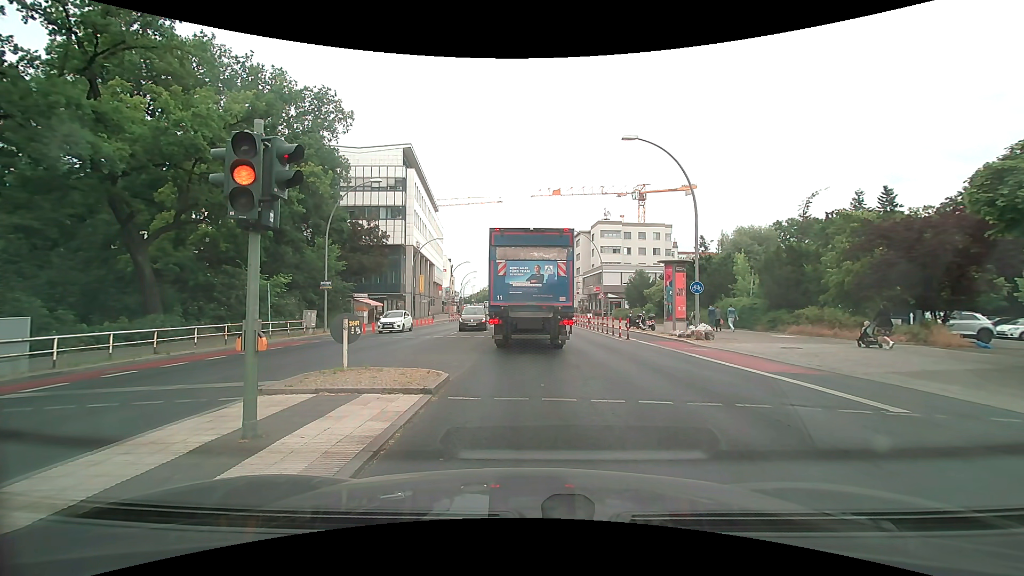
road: primary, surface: asphalt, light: Day
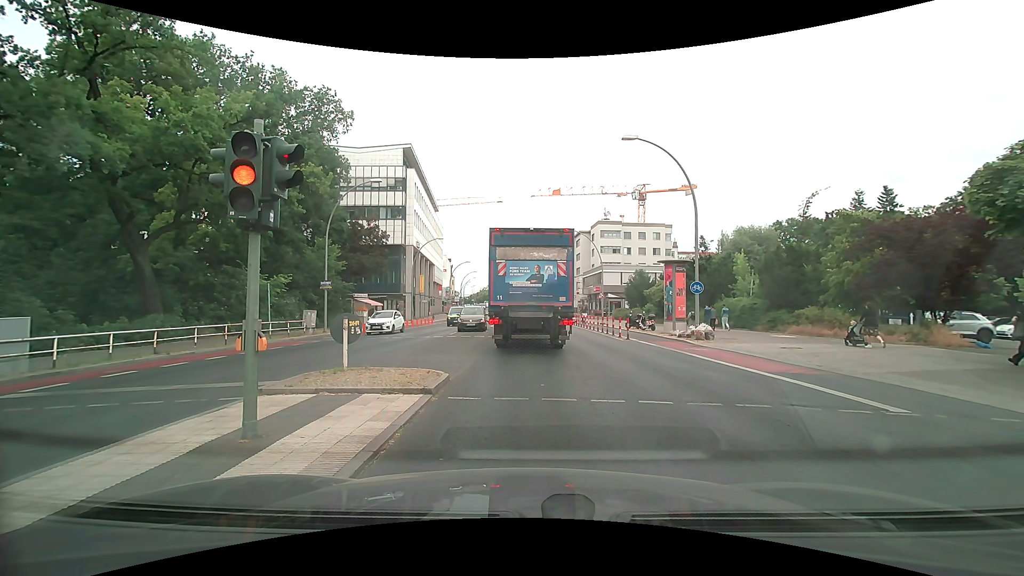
(0.0, 0.0) m; 0°
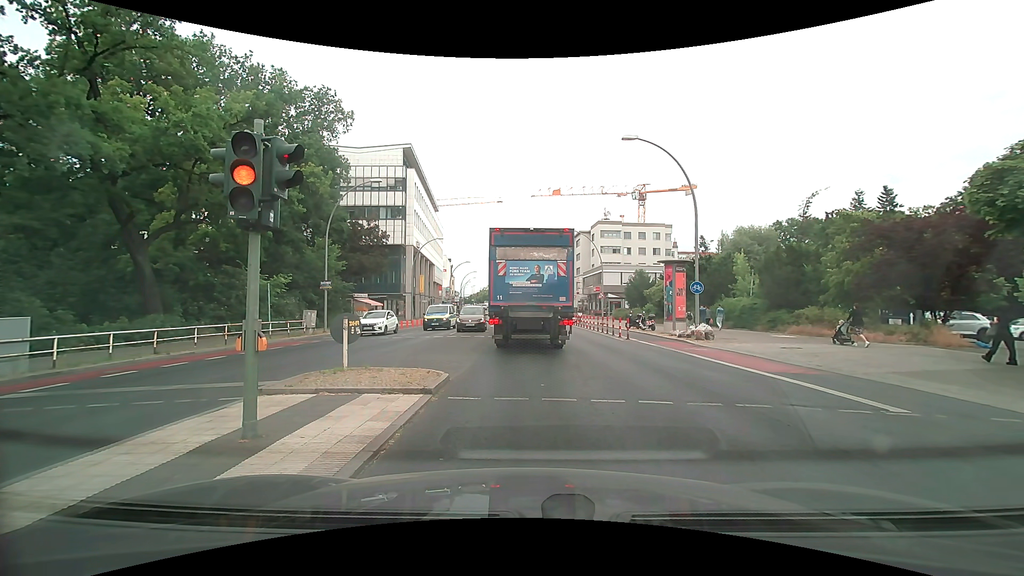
(0.0, 0.0) m; 0°
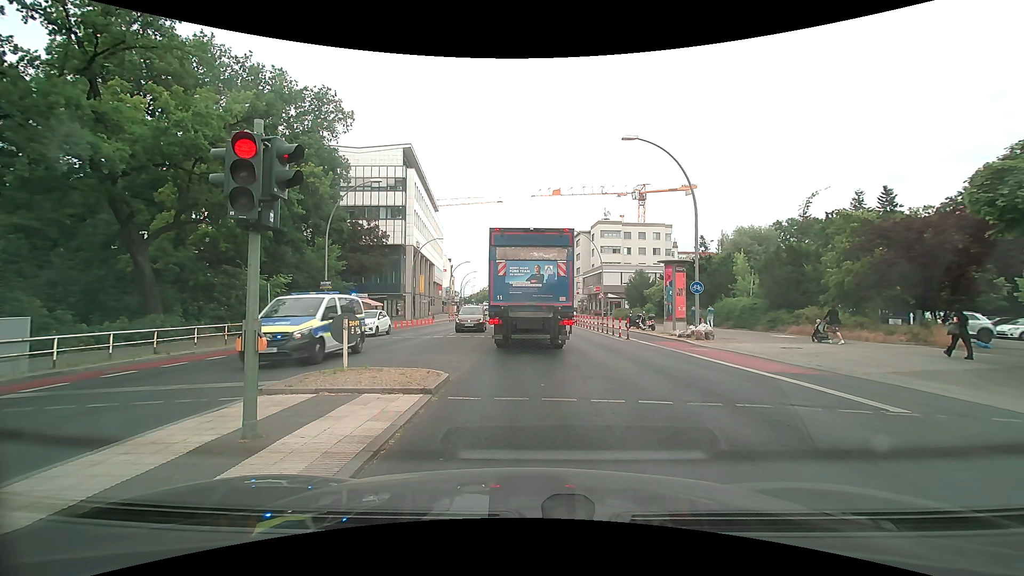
(0.0, 0.0) m; 0°
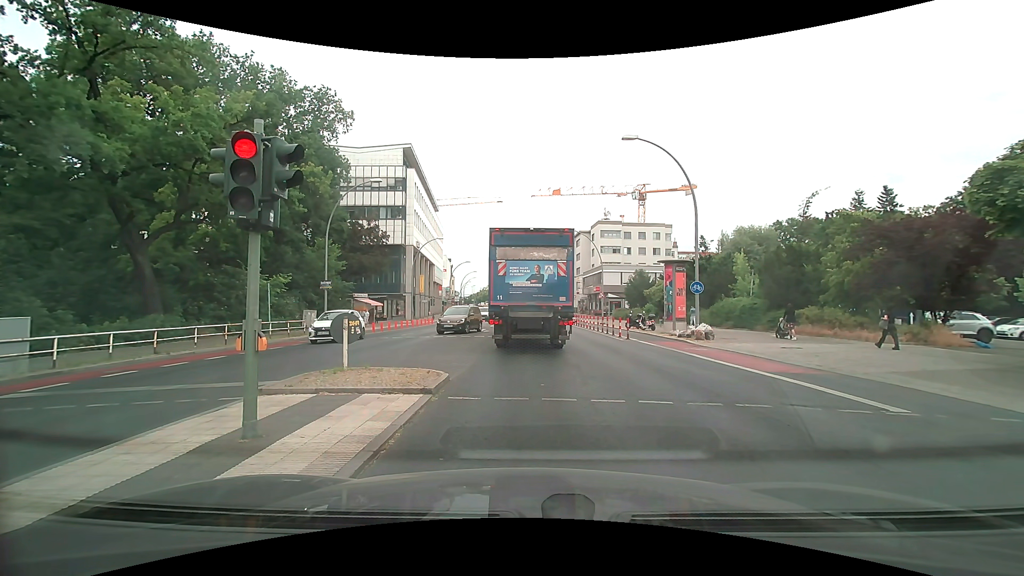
(0.0, 0.0) m; 0°
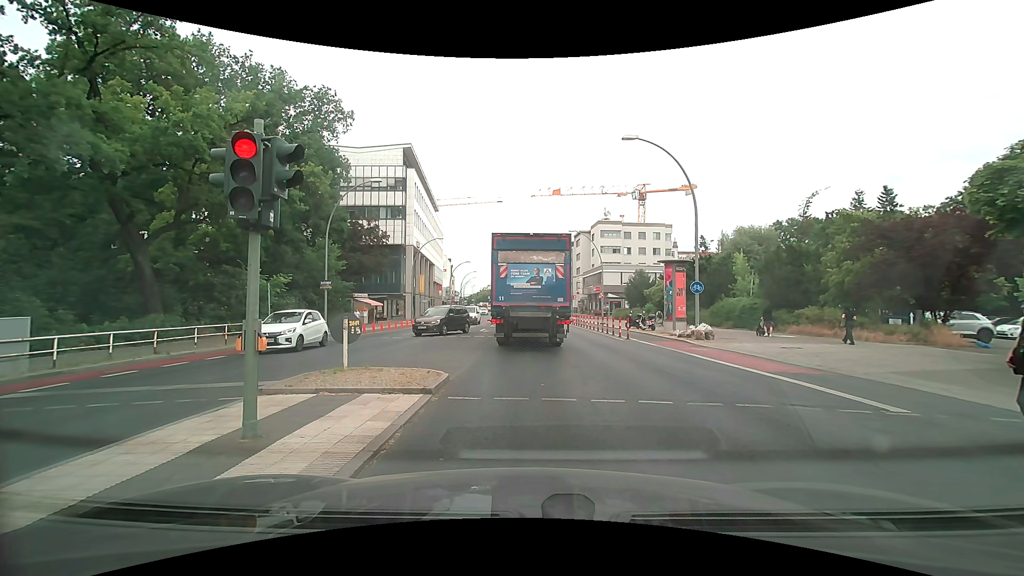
(0.0, 0.0) m; 0°
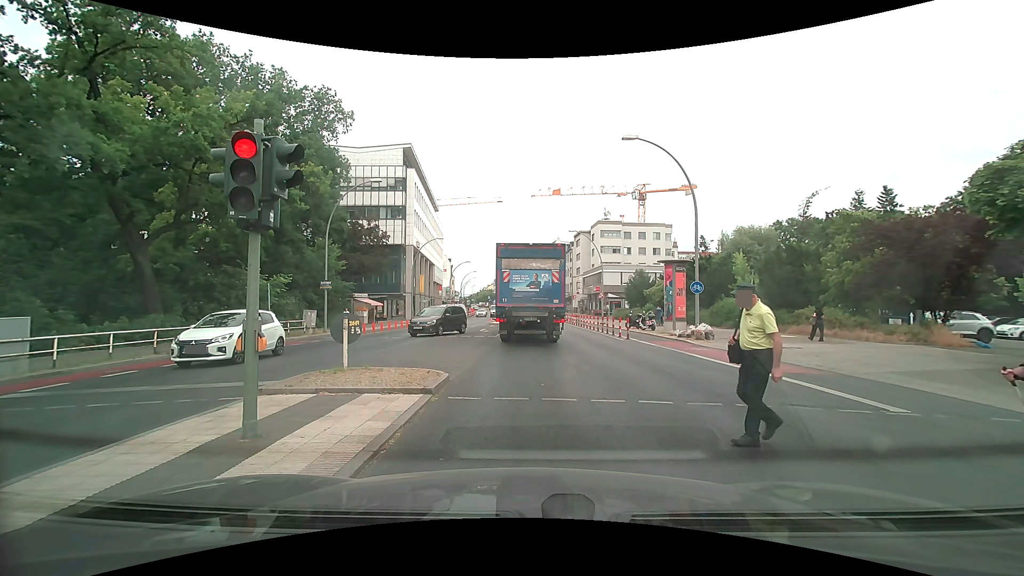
(0.0, 0.0) m; 0°
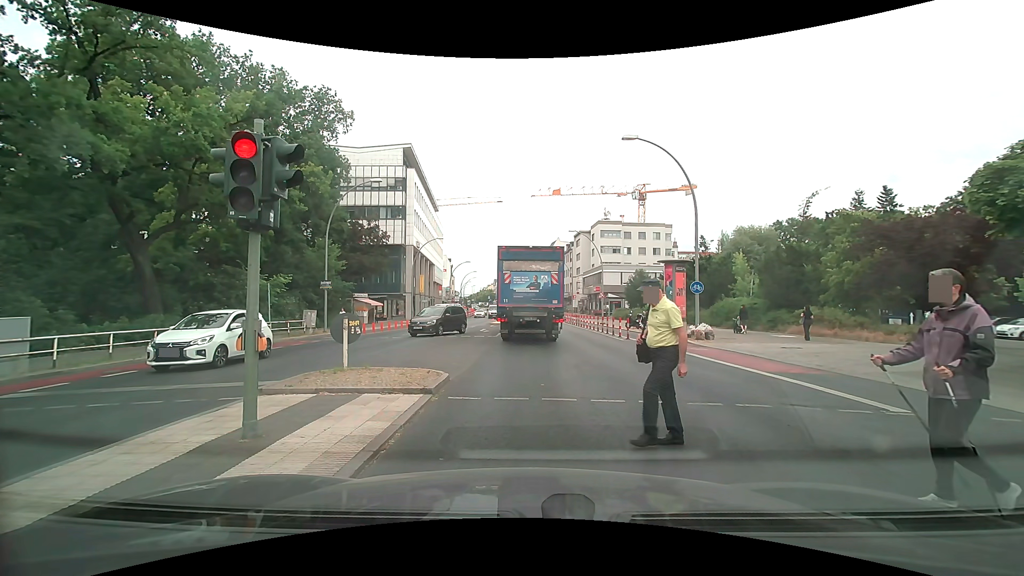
(0.0, 0.0) m; 0°
(0, +10) (0, +20) (0, +30) (0, +40) (-1, +50) (-1, +60) (-1, +70) (-1, +80) (-2, +90) (-2, +100) m
